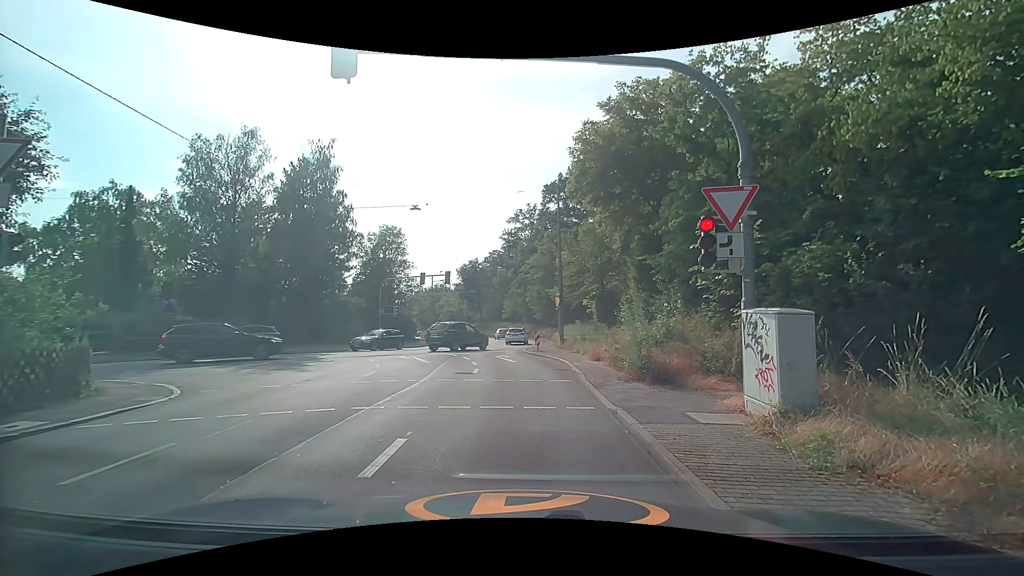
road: tertiary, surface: asphalt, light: Day
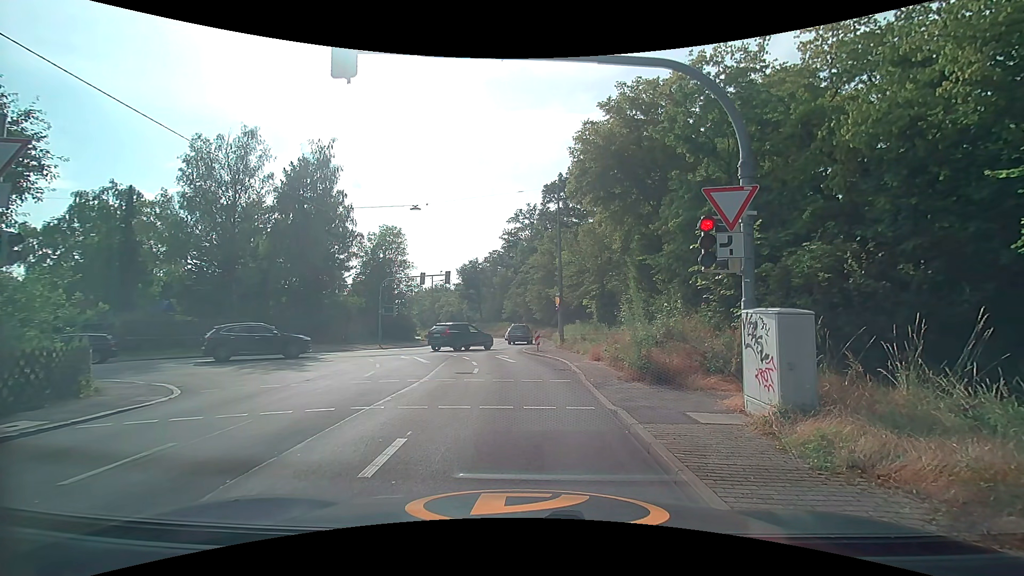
(0.0, 0.0) m; 0°
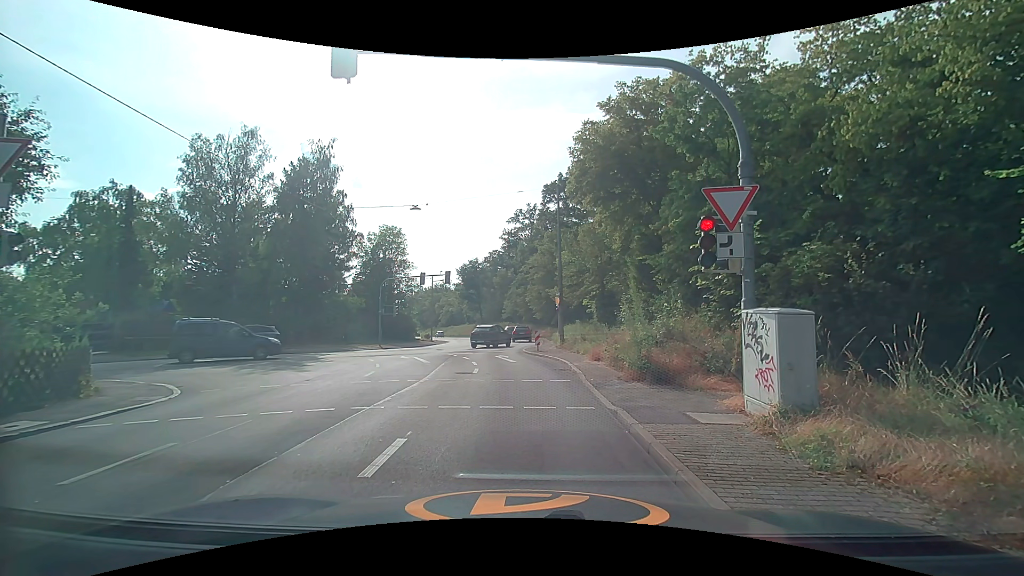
(0.0, 0.0) m; 0°
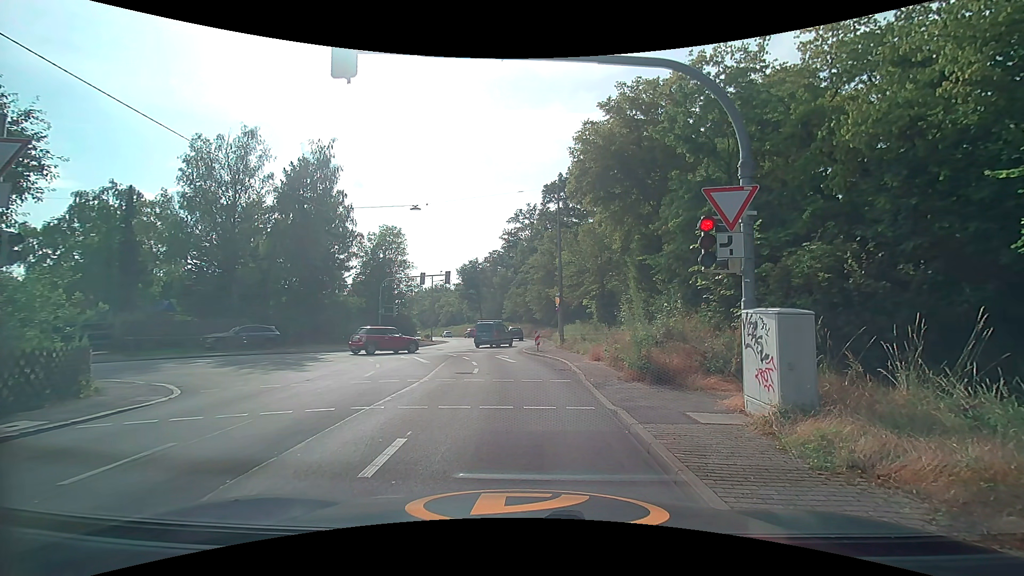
(0.0, 0.0) m; 0°
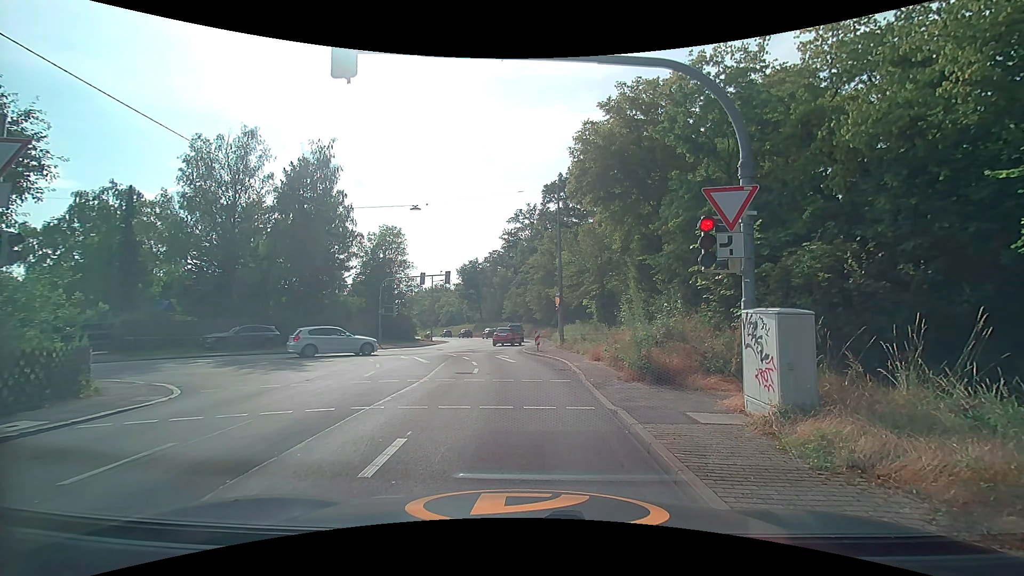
(0.0, 0.0) m; 0°
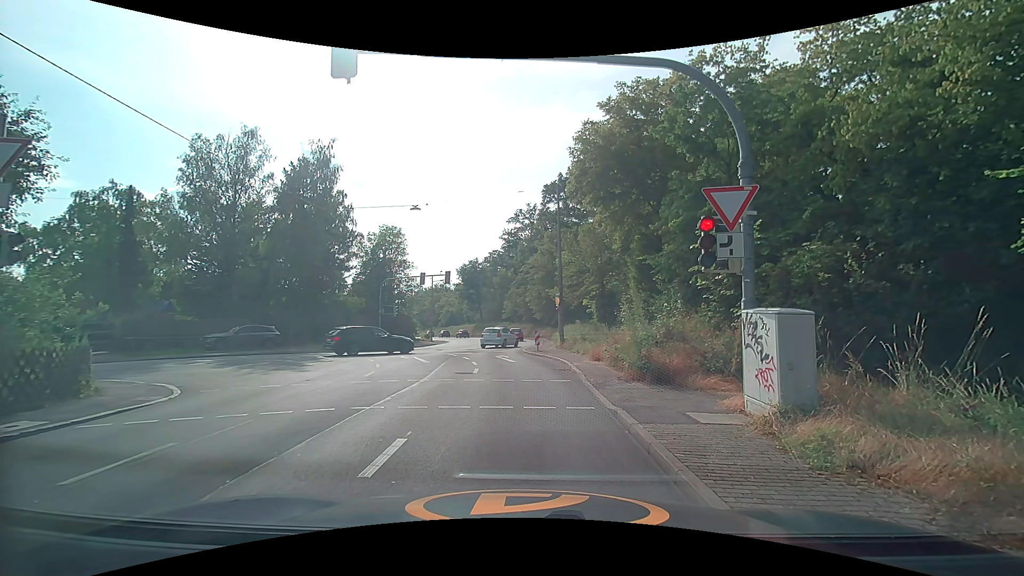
(0.0, 0.0) m; 0°
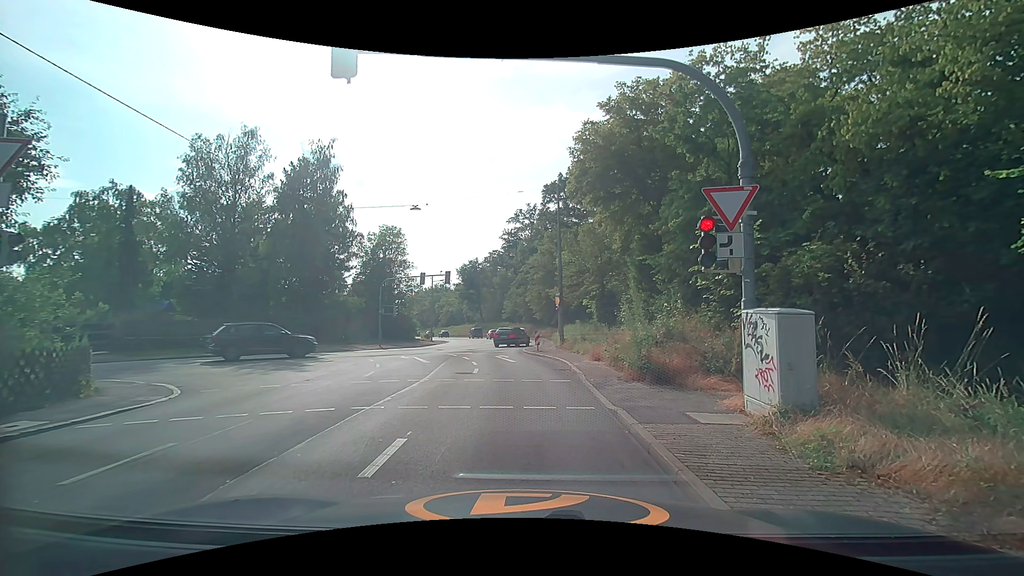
(0.0, 0.0) m; 0°
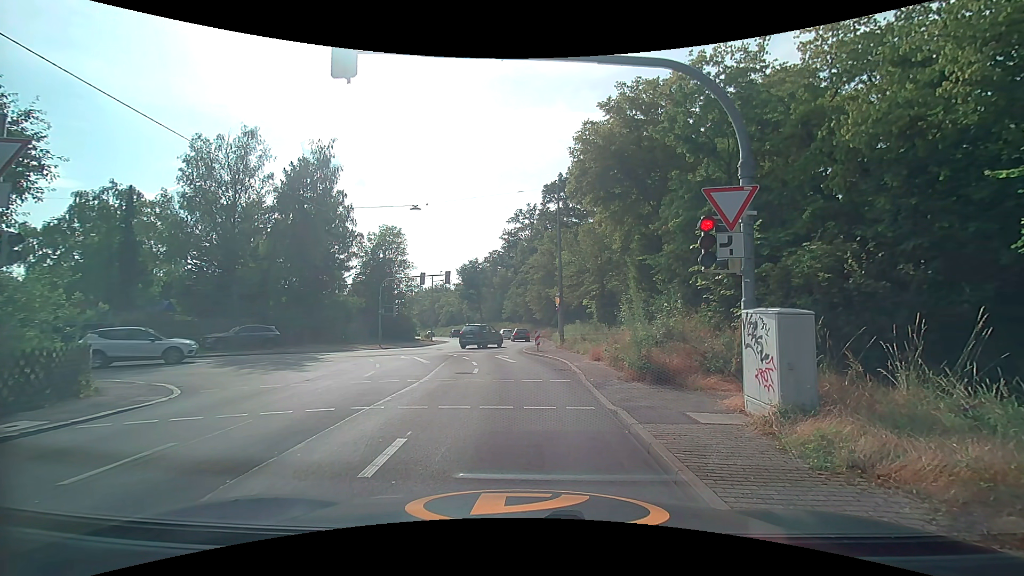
(0.0, 0.0) m; 0°
